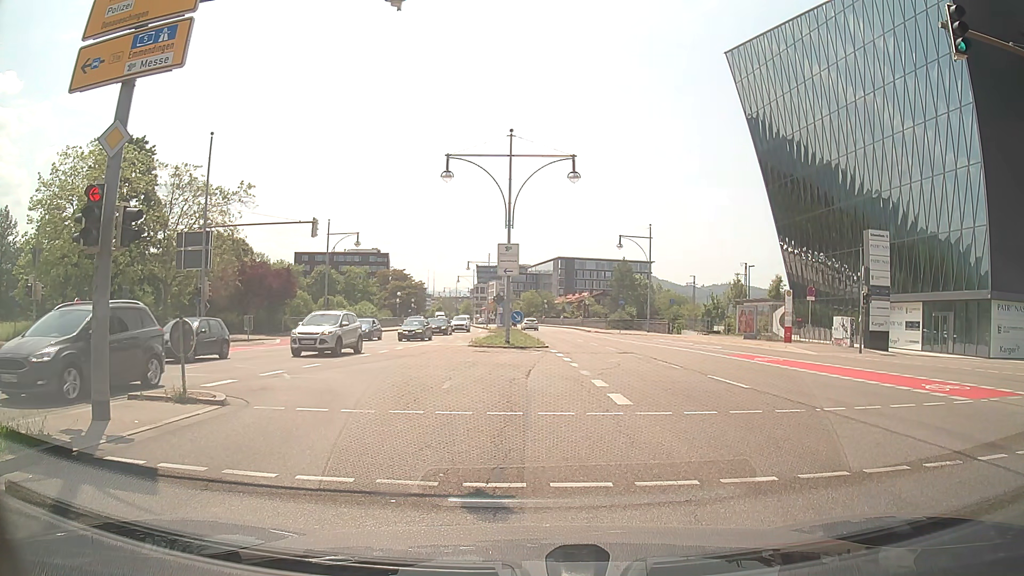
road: primary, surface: asphalt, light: Day
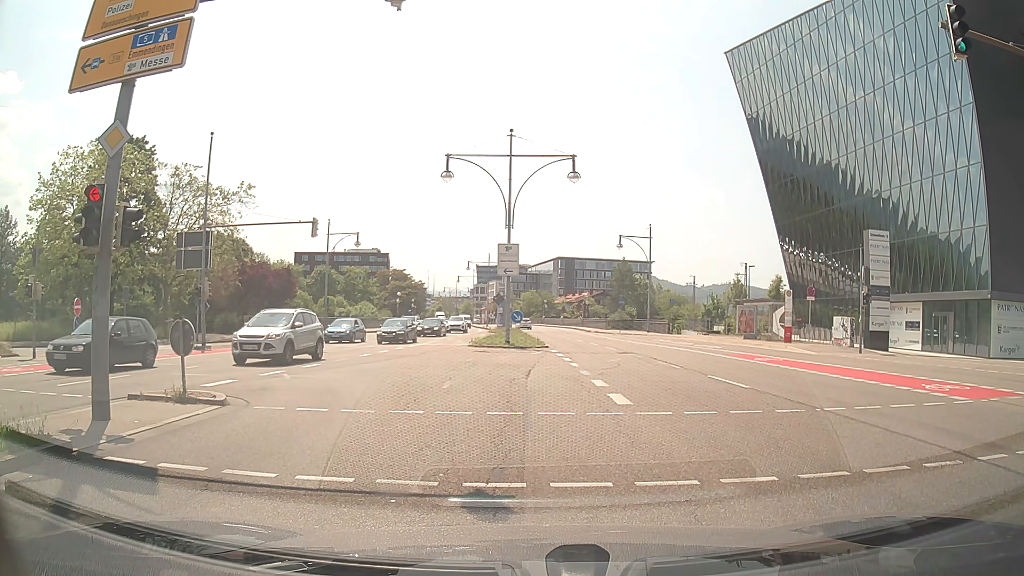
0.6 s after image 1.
(0.0, 0.0) m; 0°
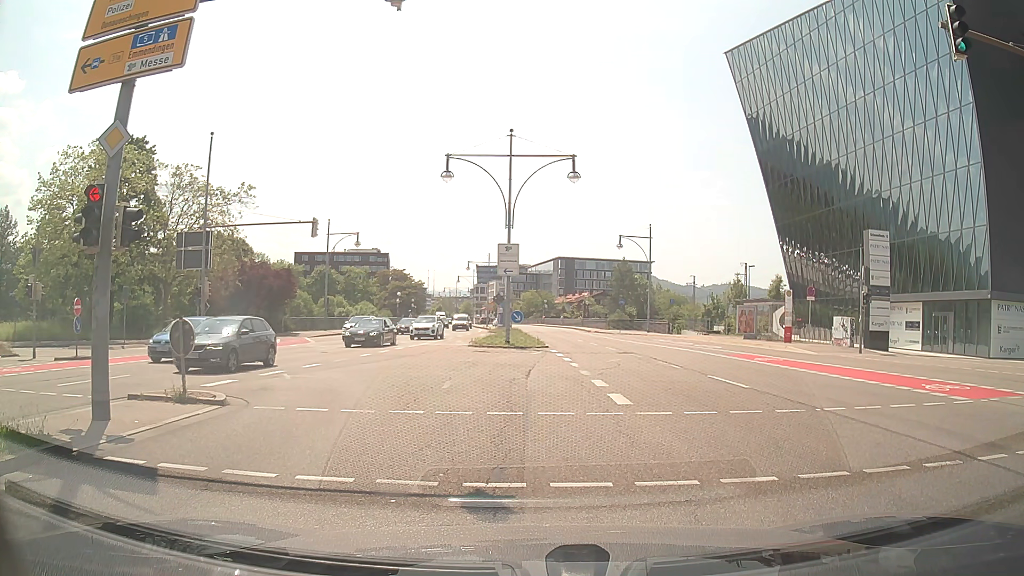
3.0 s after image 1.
(0.0, 0.0) m; 0°
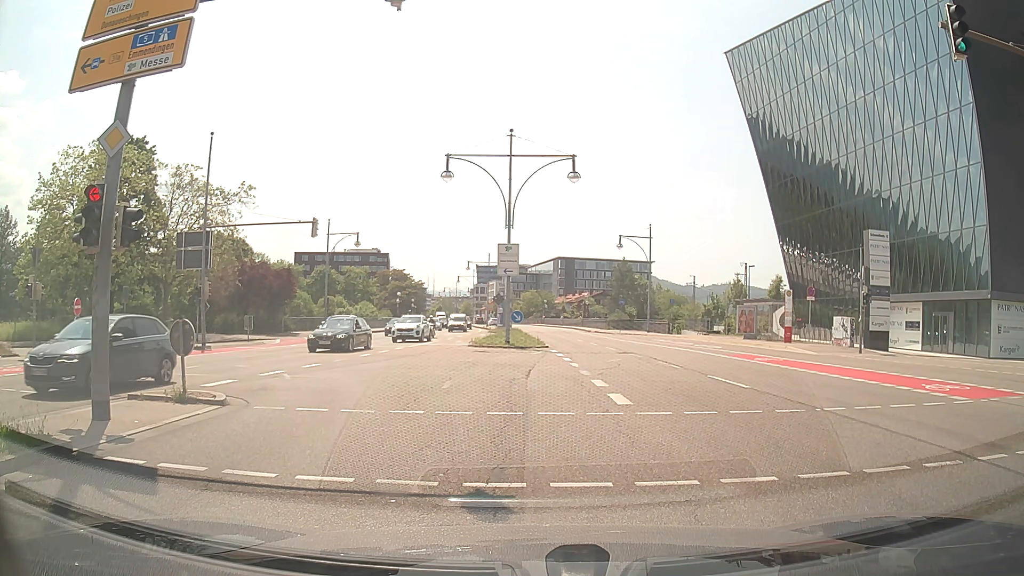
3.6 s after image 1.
(0.0, 0.0) m; 0°
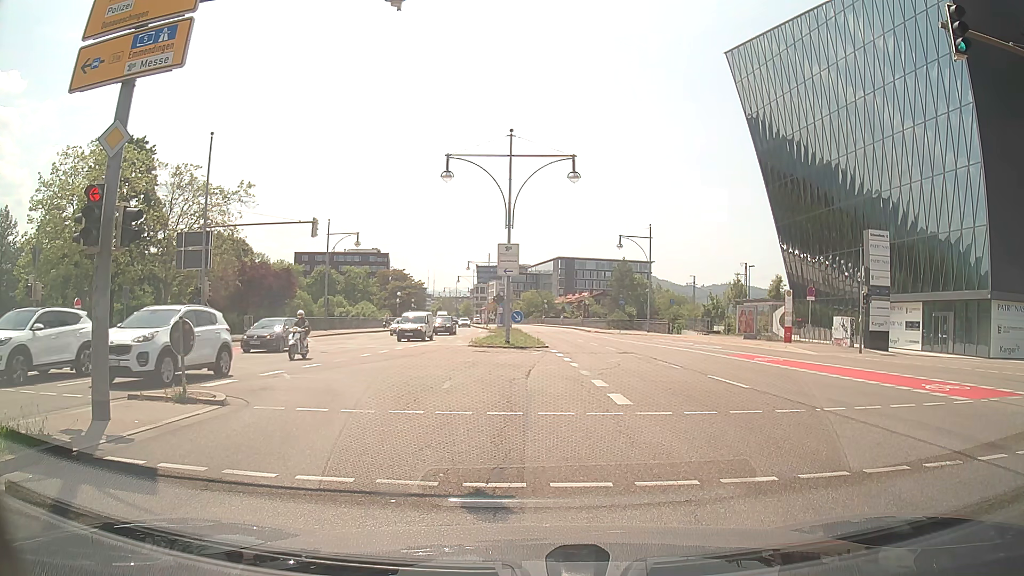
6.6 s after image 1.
(0.0, 0.0) m; 0°
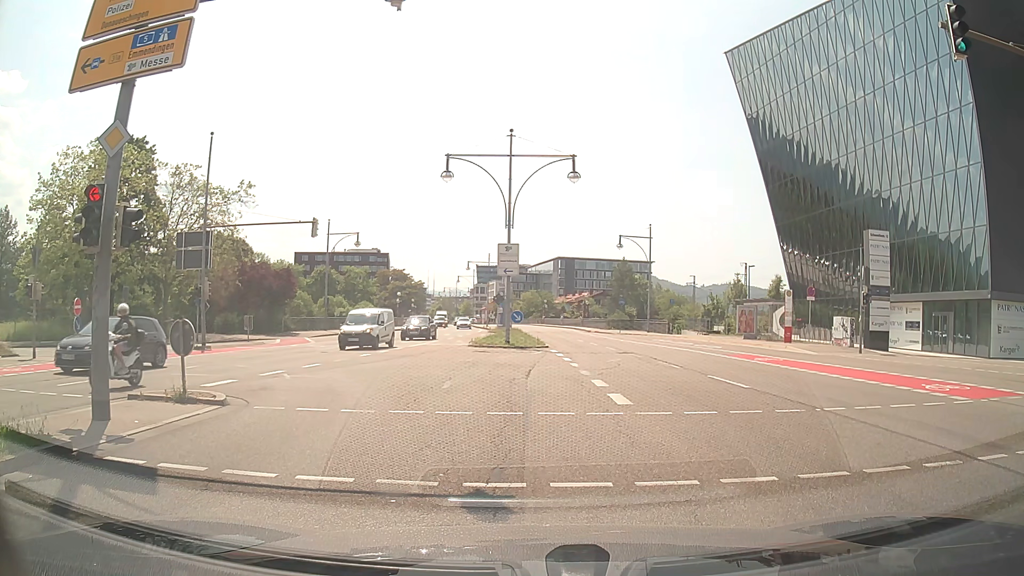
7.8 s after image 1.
(0.0, 0.0) m; 0°
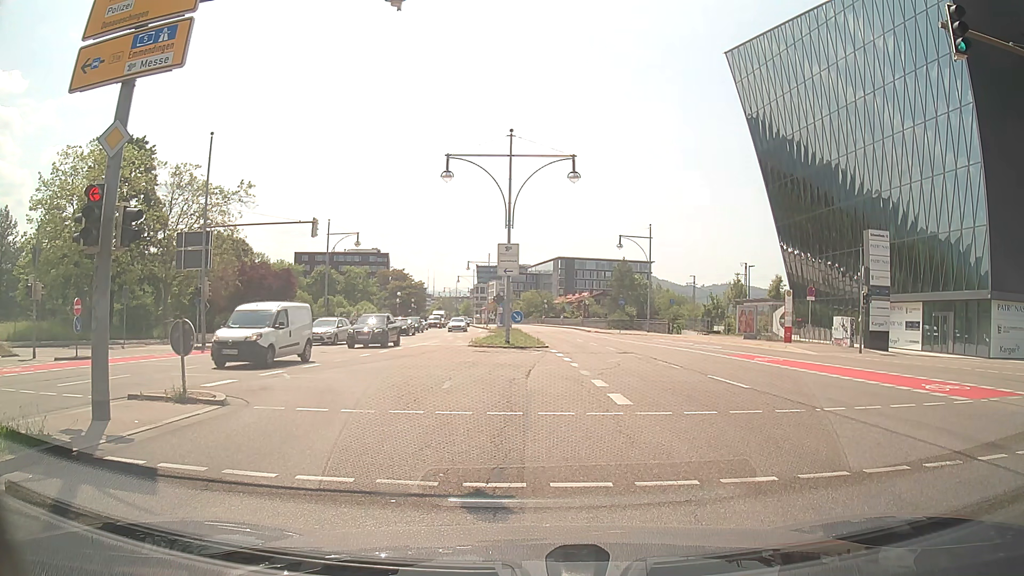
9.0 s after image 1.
(0.0, 0.0) m; 0°
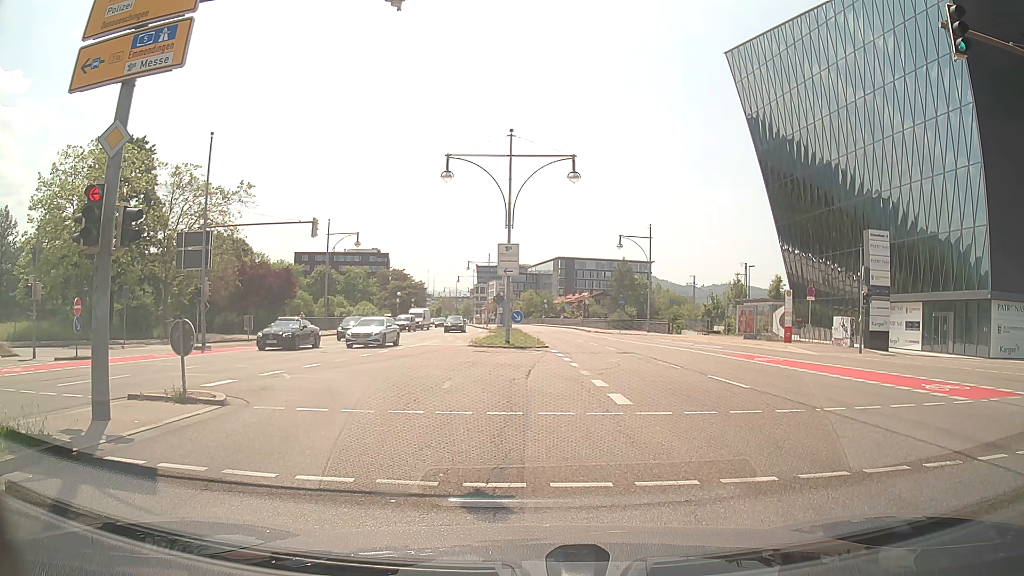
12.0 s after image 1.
(0.0, 0.0) m; 0°
(0, +10) (-2, +20) (-9, +26) (-19, +28) (-29, +27) (-39, +27) (-49, +26) (-59, +25) (-69, +24) (-79, +24) m
